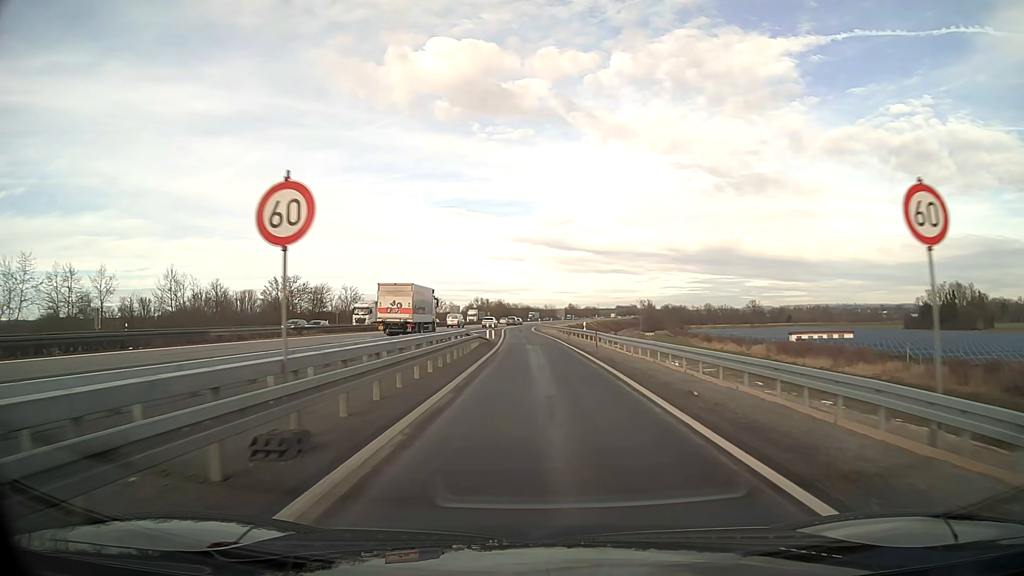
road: motorway_link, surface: asphalt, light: Day
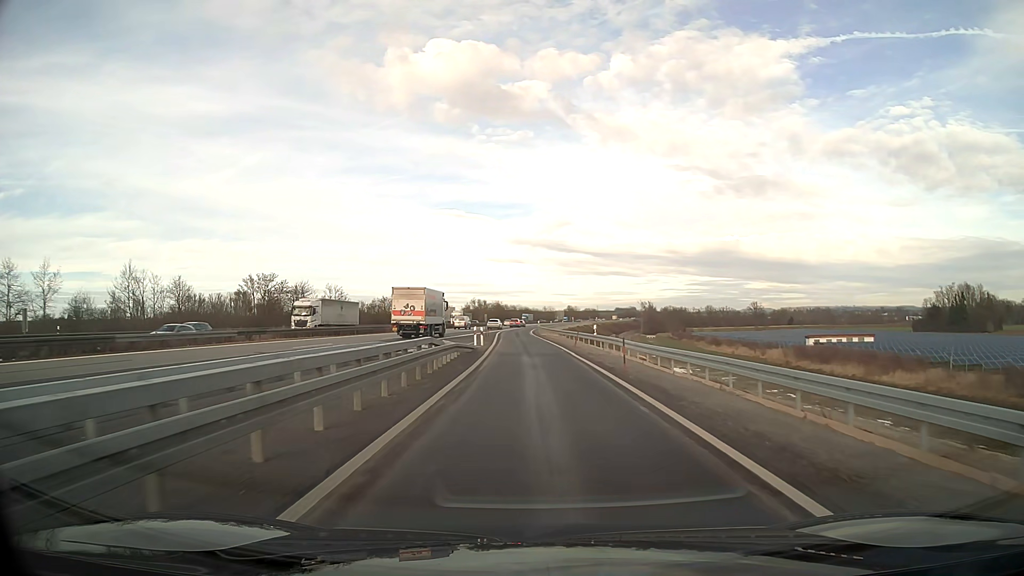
(0.0, +9.2) m; 0°
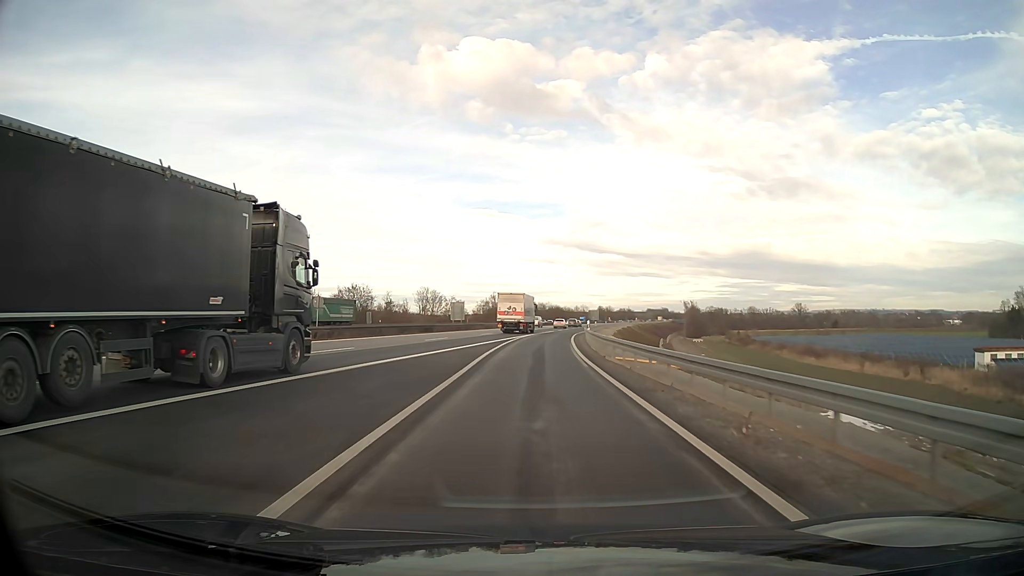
(-0.9, +45.8) m; -2°
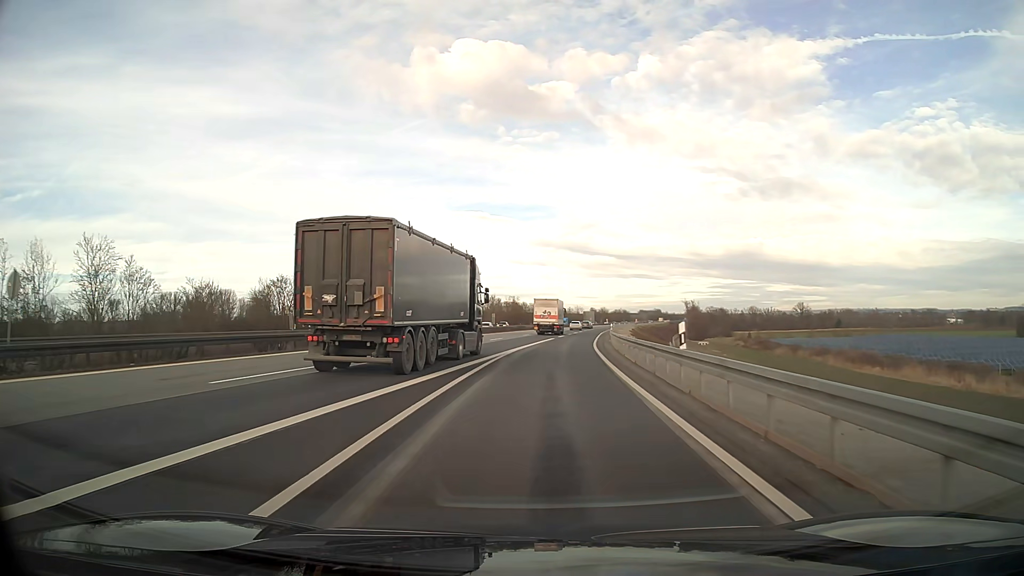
(+0.1, +27.3) m; +1°
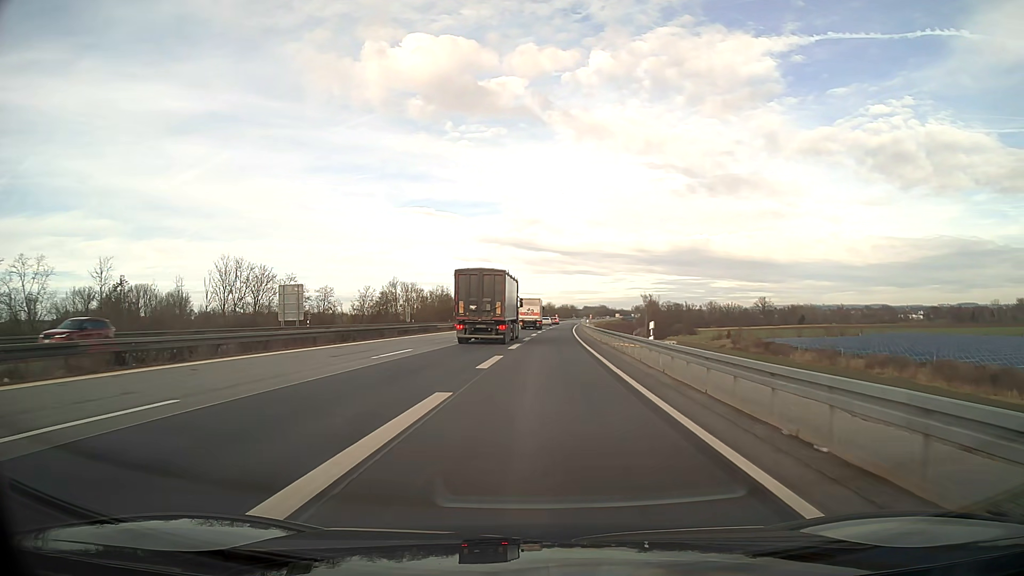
(+2.1, +45.6) m; +5°
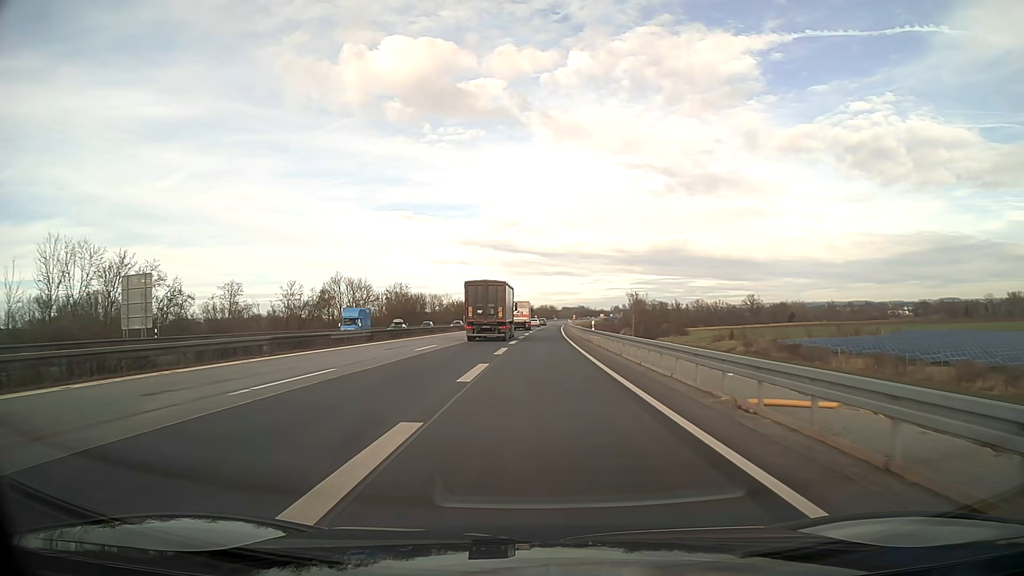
(+0.4, +27.5) m; +2°
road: motorway
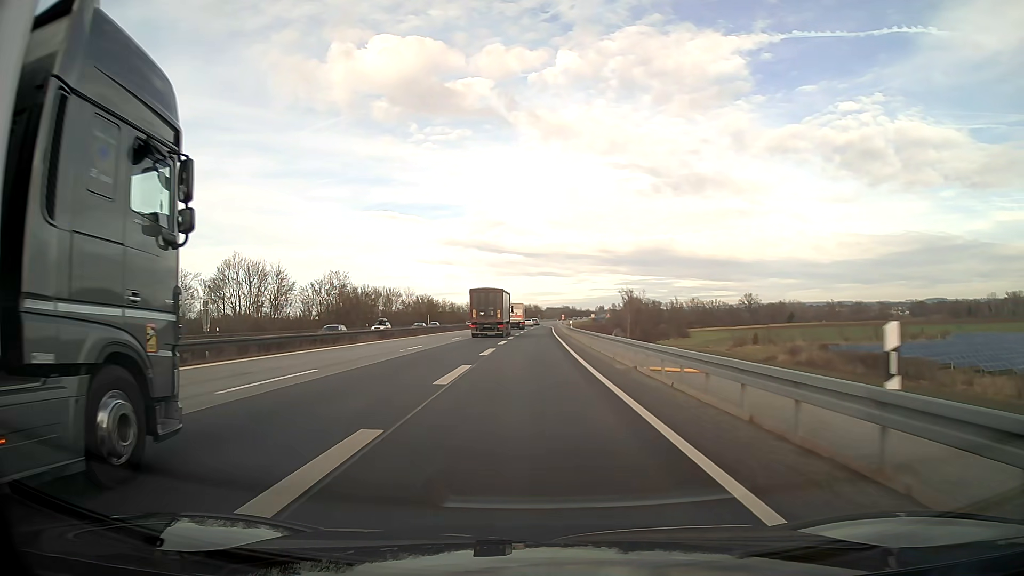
(+0.5, +36.7) m; +1°
